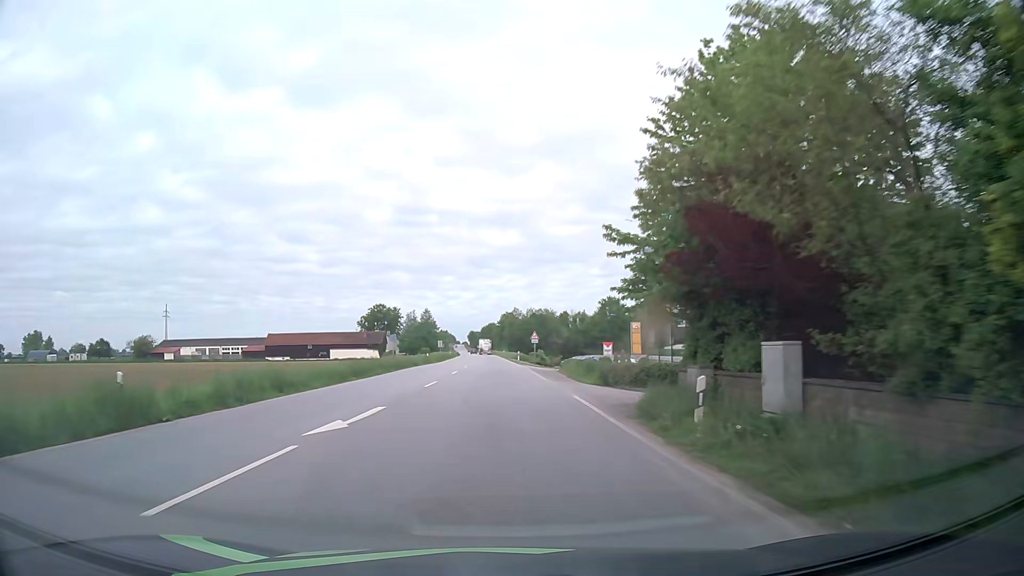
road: primary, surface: asphalt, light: Day
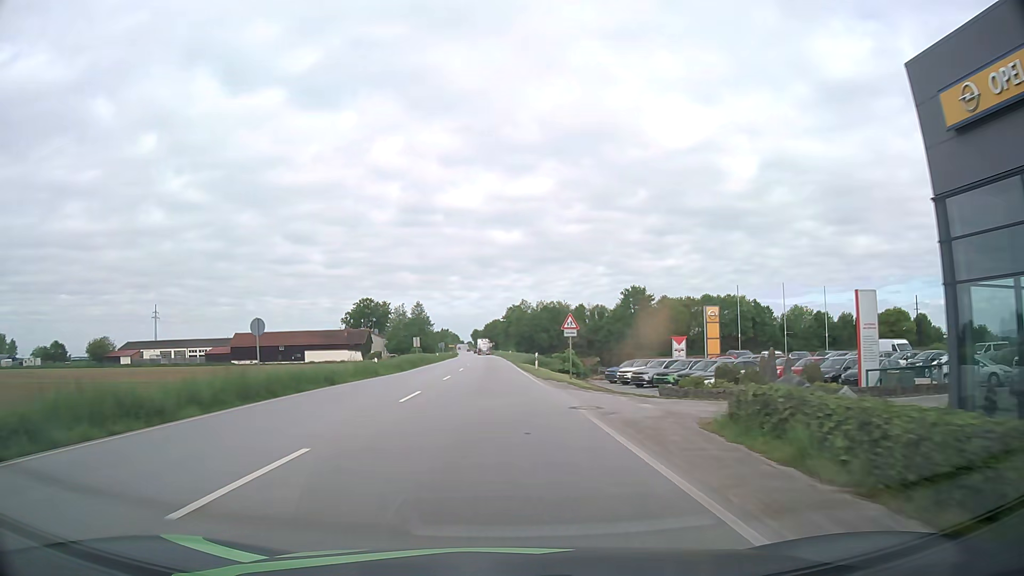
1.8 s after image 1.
(0.0, +30.4) m; -1°
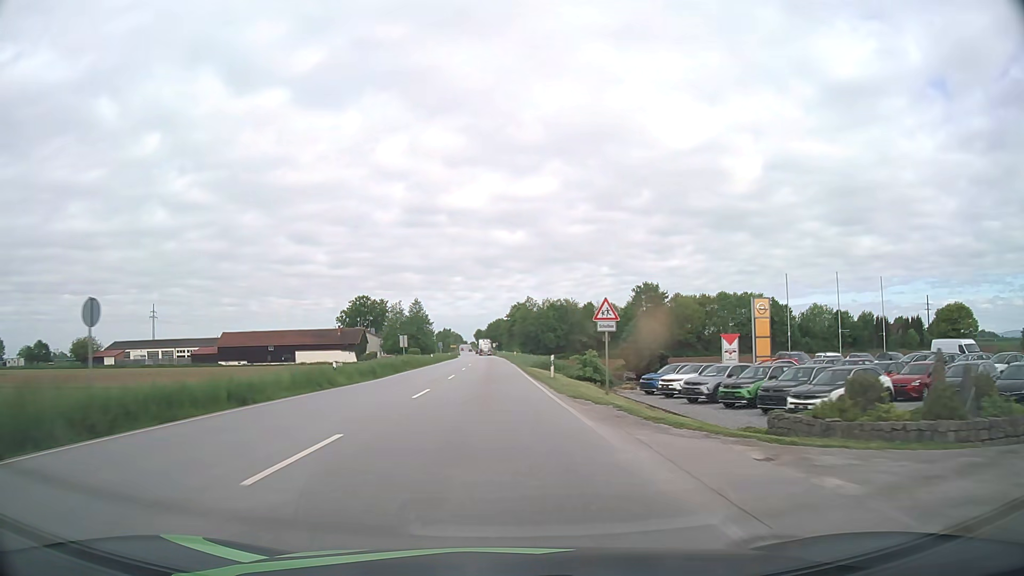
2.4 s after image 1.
(0.0, +10.5) m; 0°
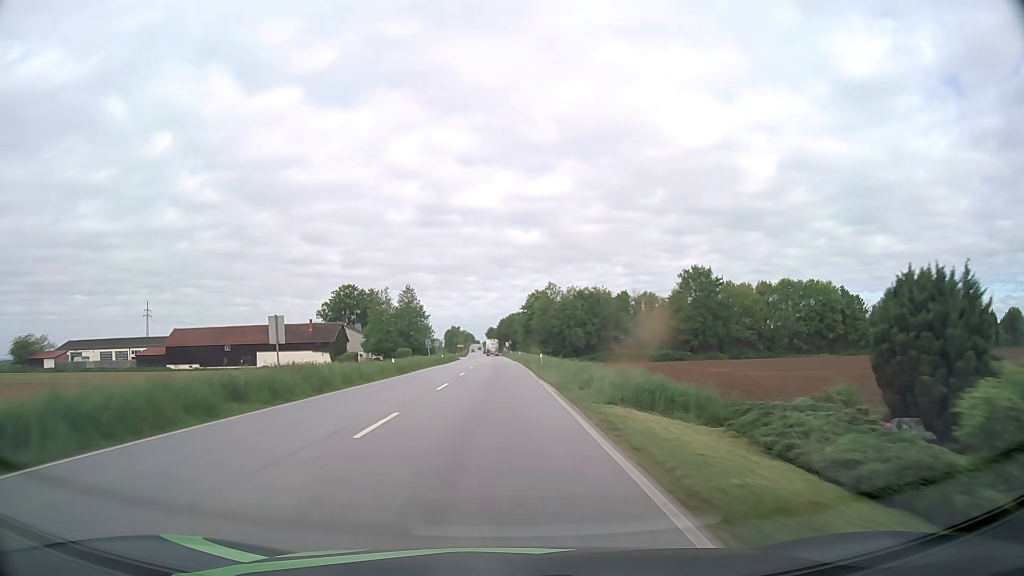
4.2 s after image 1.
(-0.2, +32.8) m; -1°
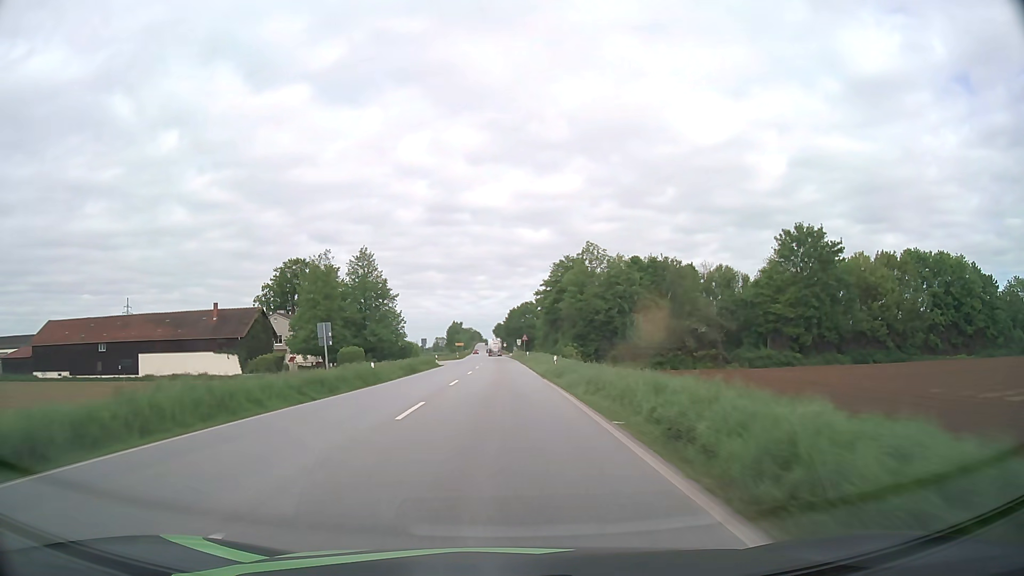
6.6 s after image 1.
(-0.5, +45.5) m; -1°
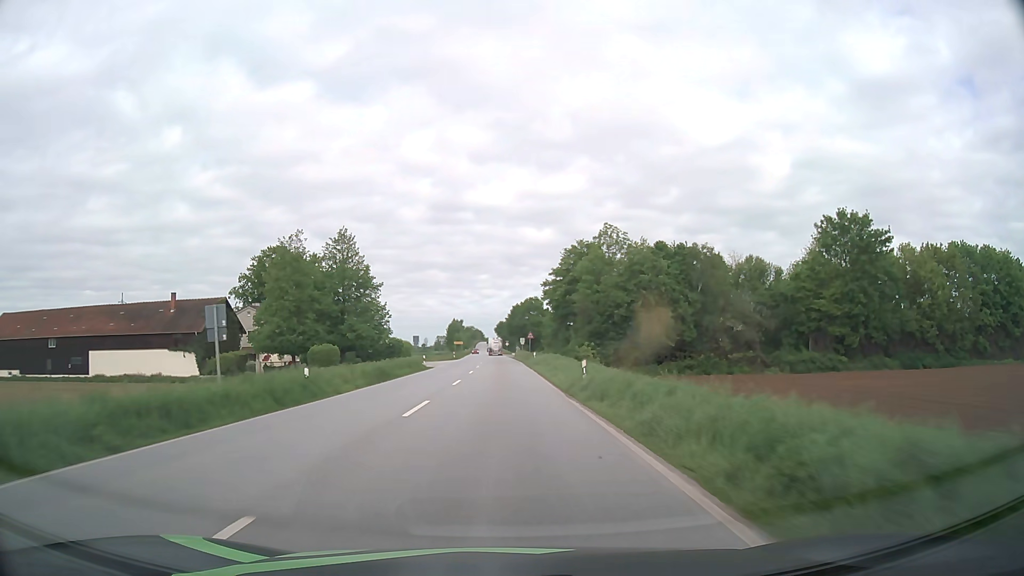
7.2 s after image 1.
(0.0, +11.5) m; 0°
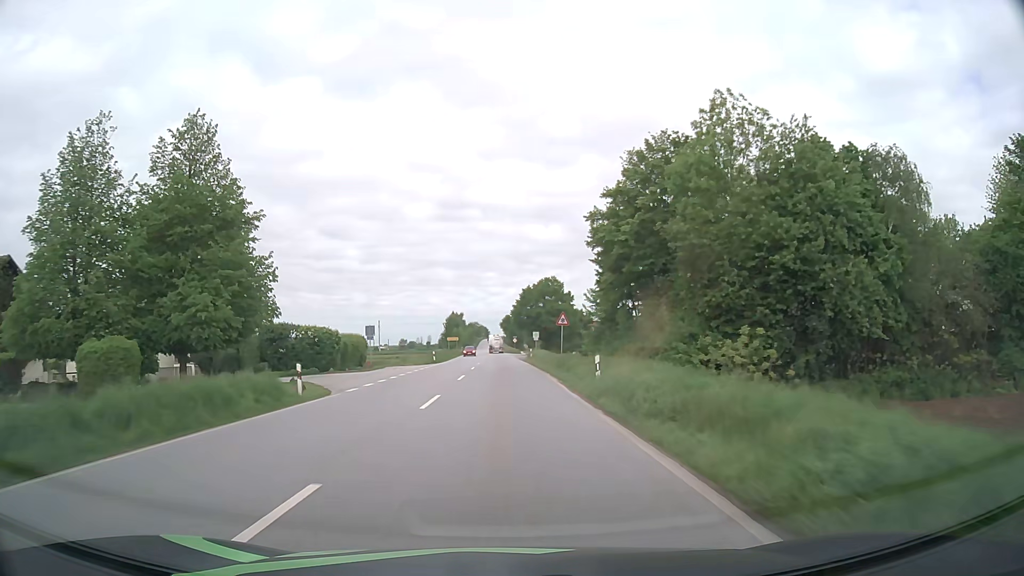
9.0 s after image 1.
(-0.1, +34.8) m; -1°
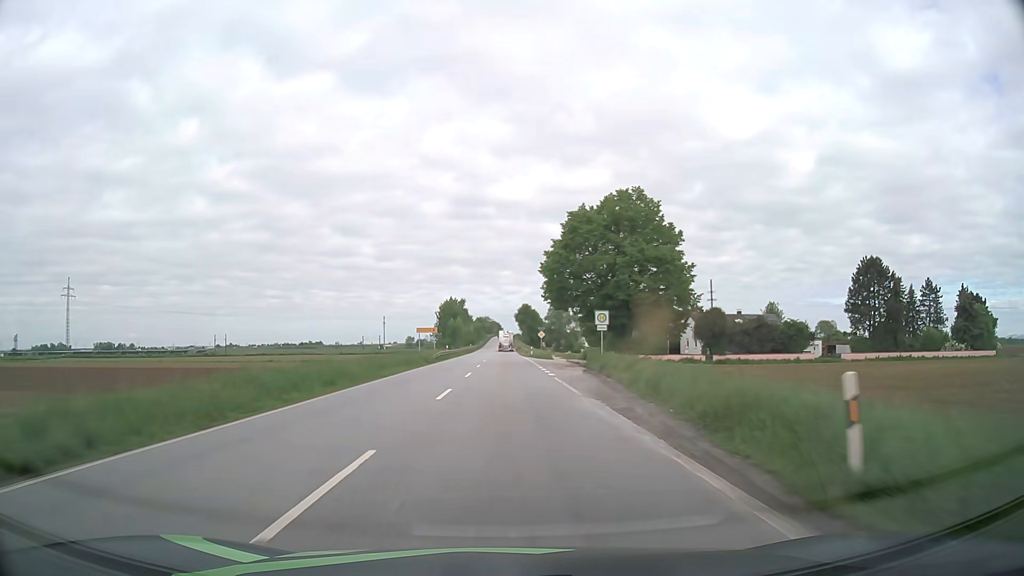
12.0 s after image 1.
(-0.6, +58.1) m; -1°
(0, +10) (0, +20) (0, +30) (0, +40) (0, +50) (0, +60) (0, +70) (0, +80) (0, +90) (0, +100) m
